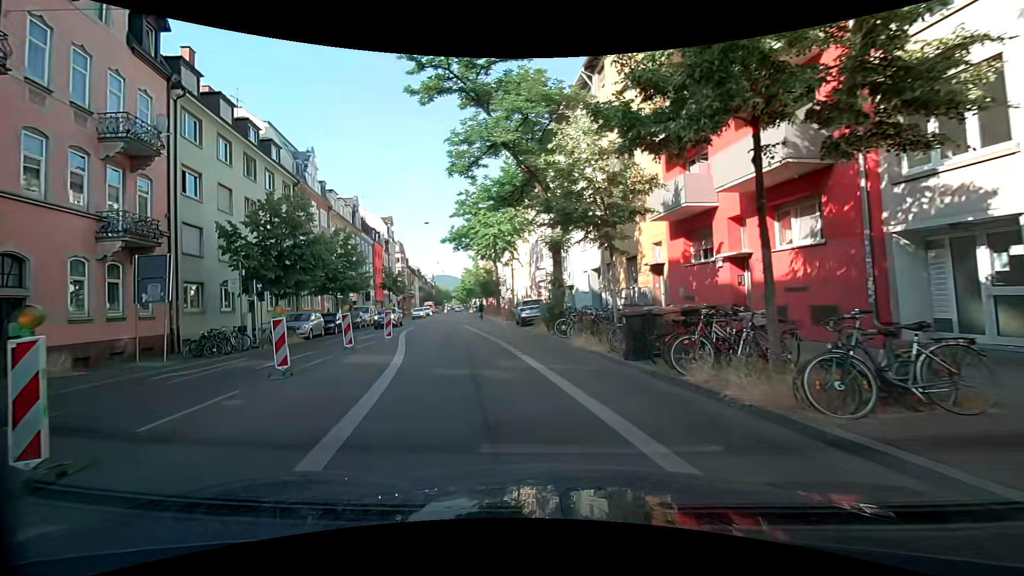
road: secondary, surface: asphalt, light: Day
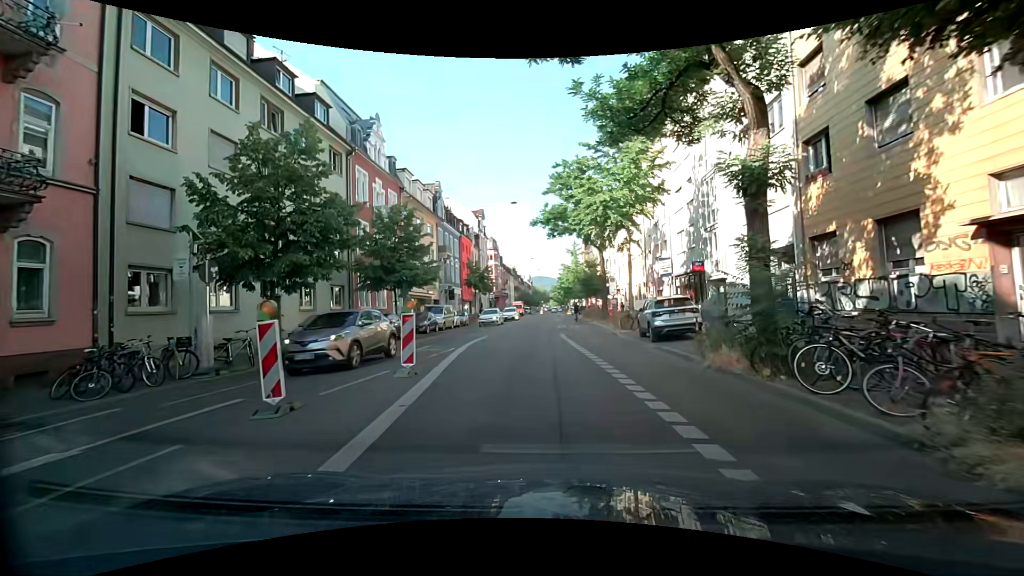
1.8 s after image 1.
(-1.4, +10.6) m; -13°
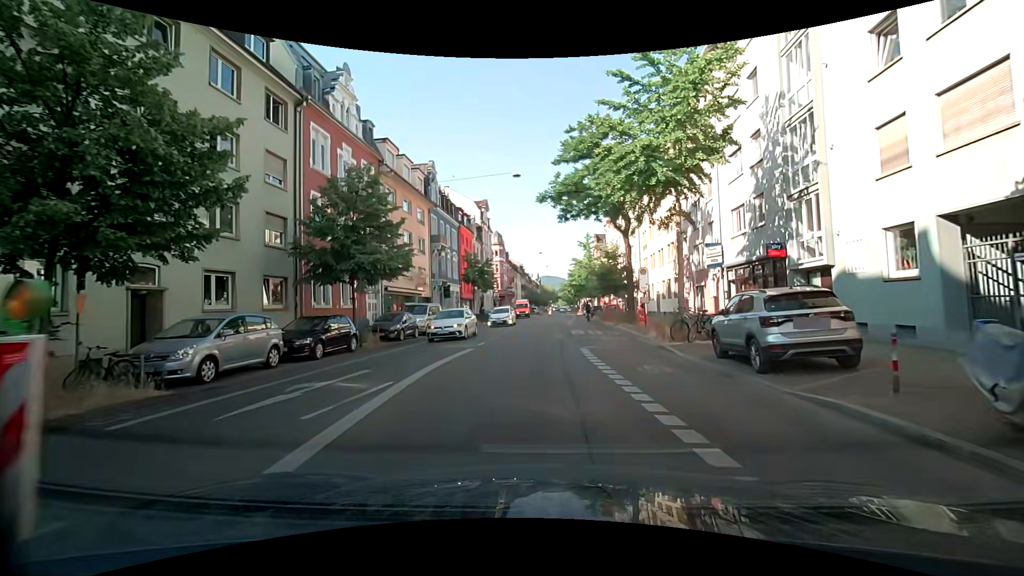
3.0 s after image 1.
(+0.1, +8.0) m; +1°
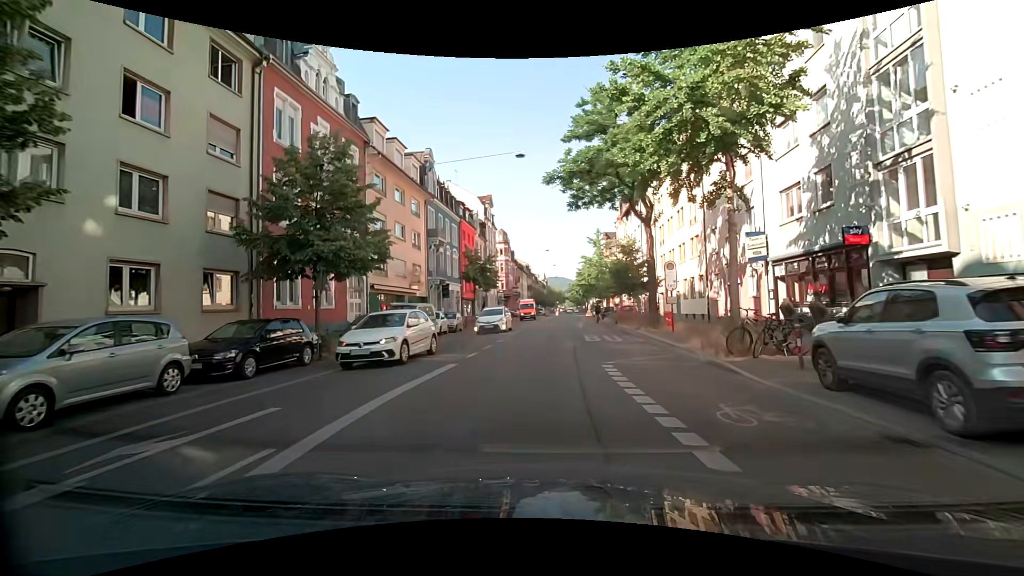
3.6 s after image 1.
(0.0, +4.4) m; 0°
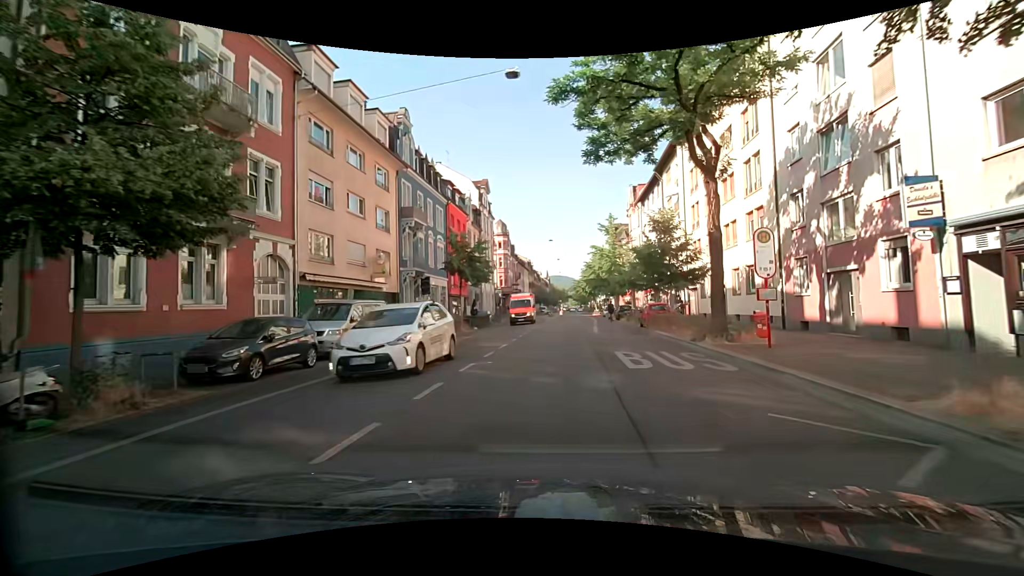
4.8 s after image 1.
(0.0, +9.5) m; 0°
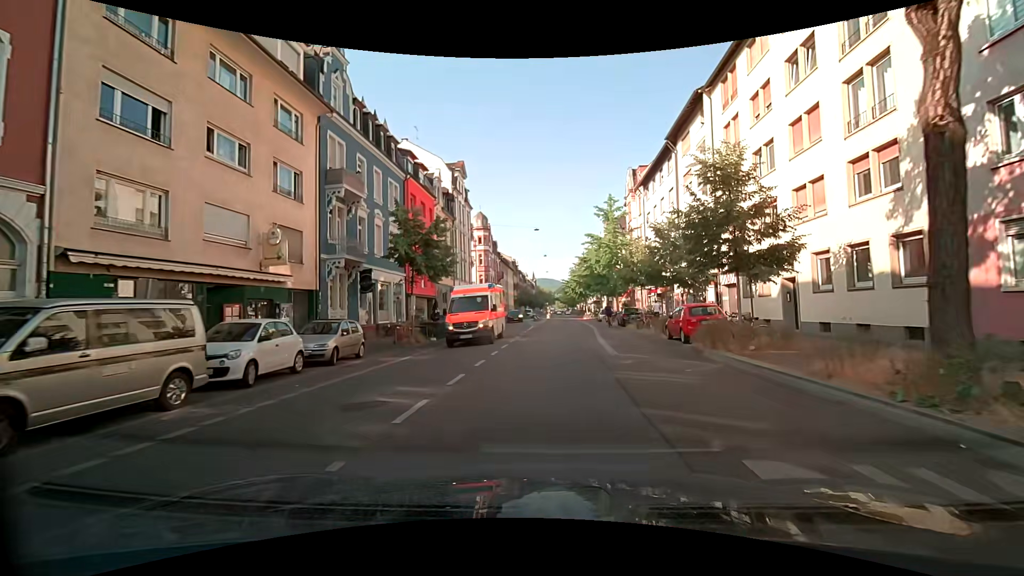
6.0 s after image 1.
(0.0, +10.4) m; 0°
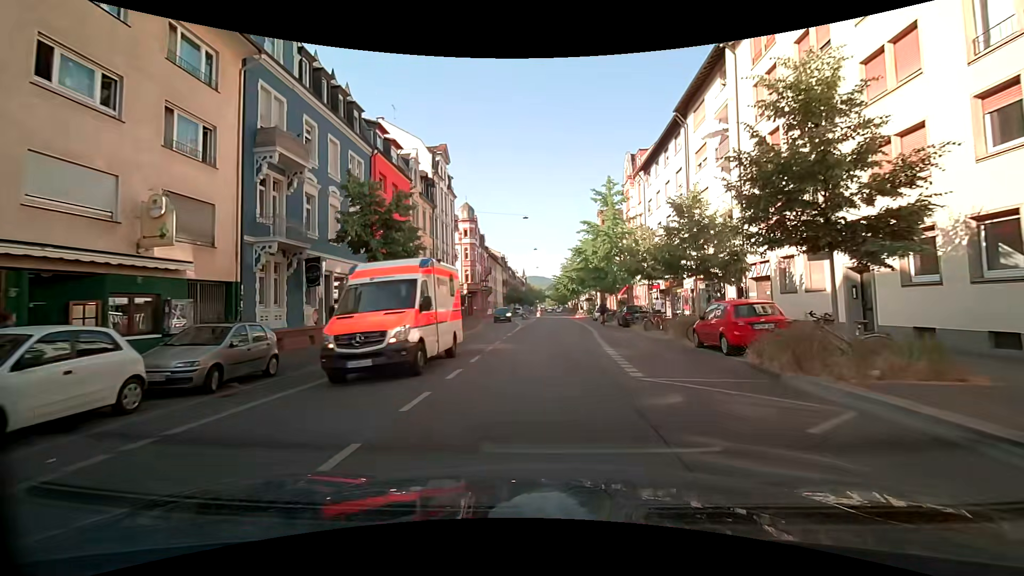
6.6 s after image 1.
(+0.2, +5.4) m; +2°
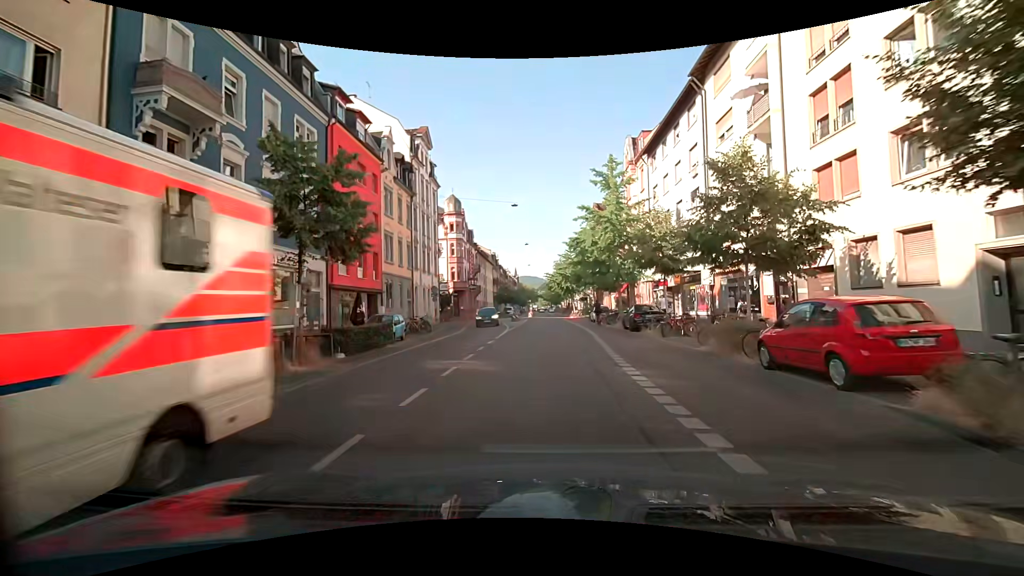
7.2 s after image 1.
(0.0, +5.5) m; +1°
(0, +10) (0, +20) (0, +30) (0, +40) (0, +50) (0, +60) (0, +70) (0, +80) (0, +90) (0, +100) m
